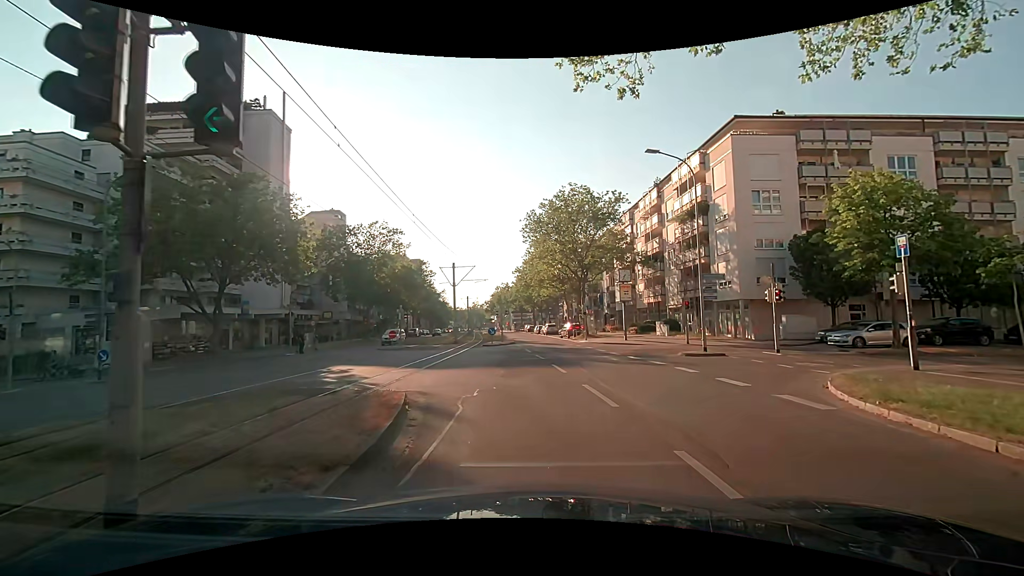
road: tertiary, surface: asphalt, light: Day
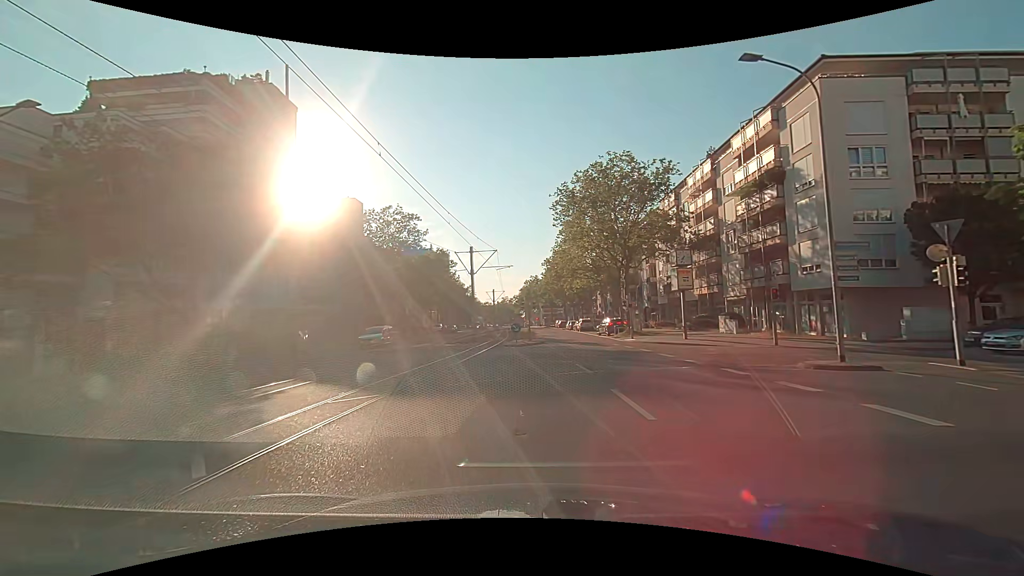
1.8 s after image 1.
(0.0, +7.7) m; -4°
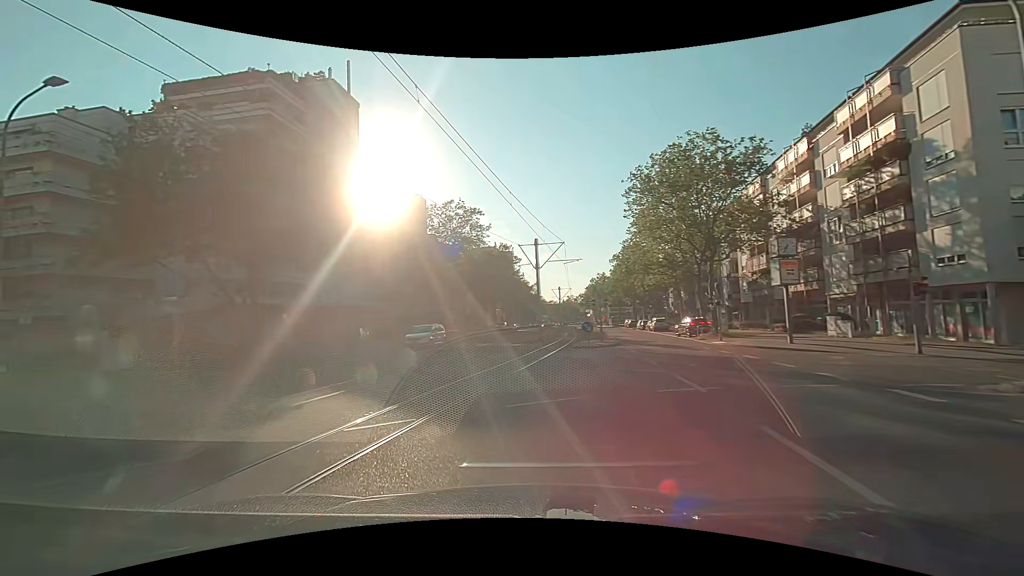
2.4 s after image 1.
(-0.1, +3.1) m; -7°
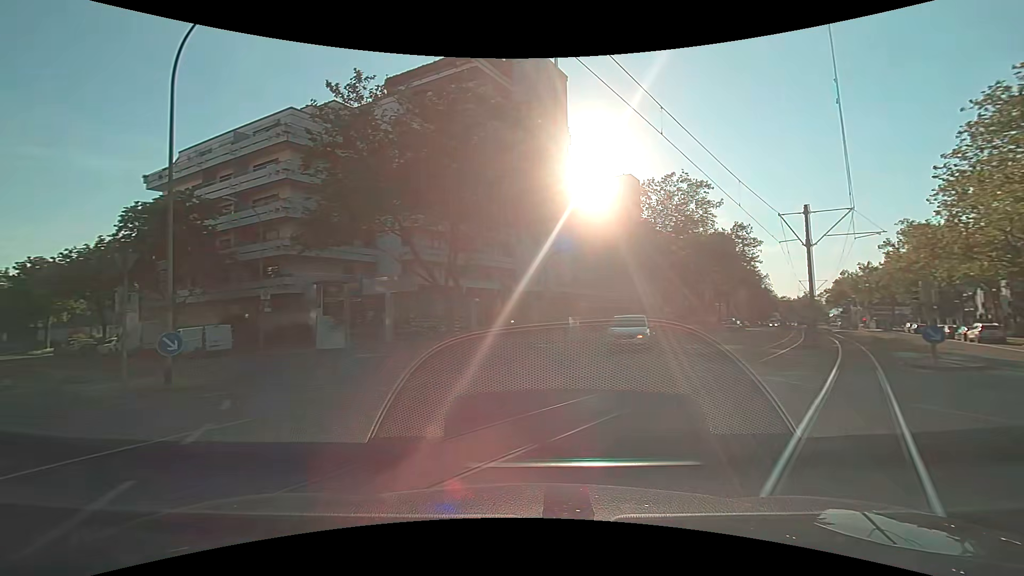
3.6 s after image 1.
(-1.3, +6.6) m; -23°
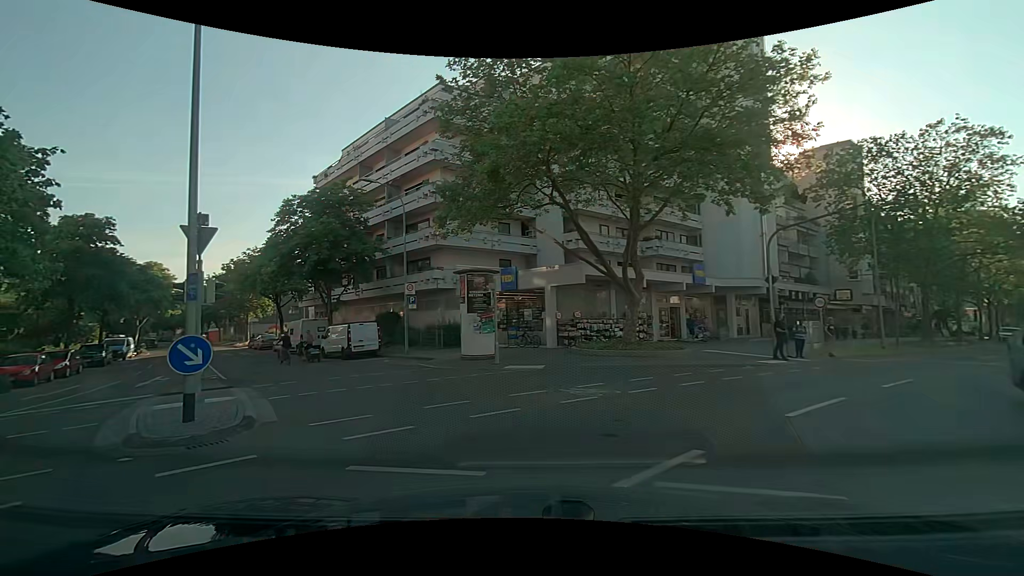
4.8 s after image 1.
(-1.2, +7.3) m; -18°
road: residential
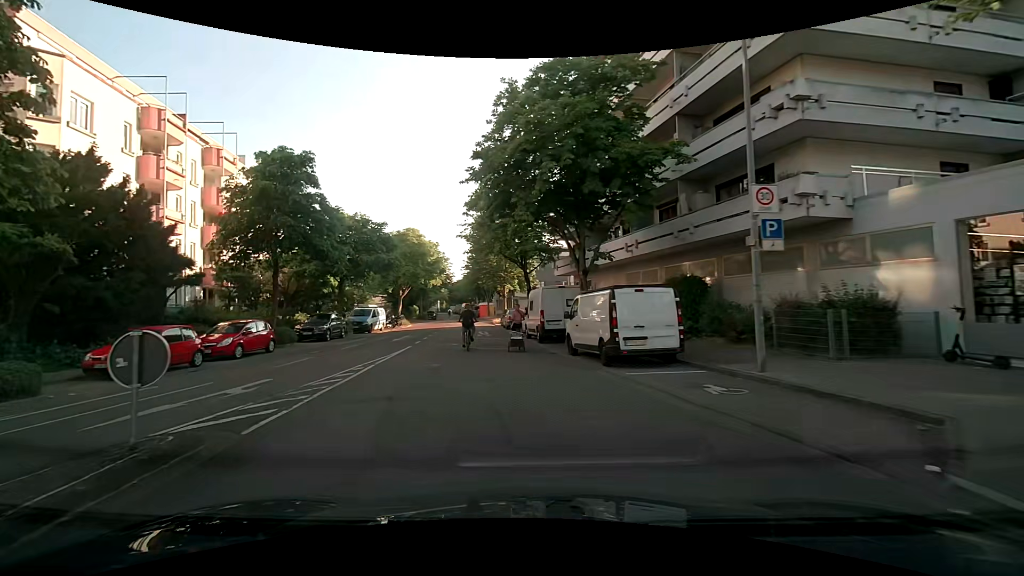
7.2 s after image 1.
(-4.3, +15.5) m; -29°
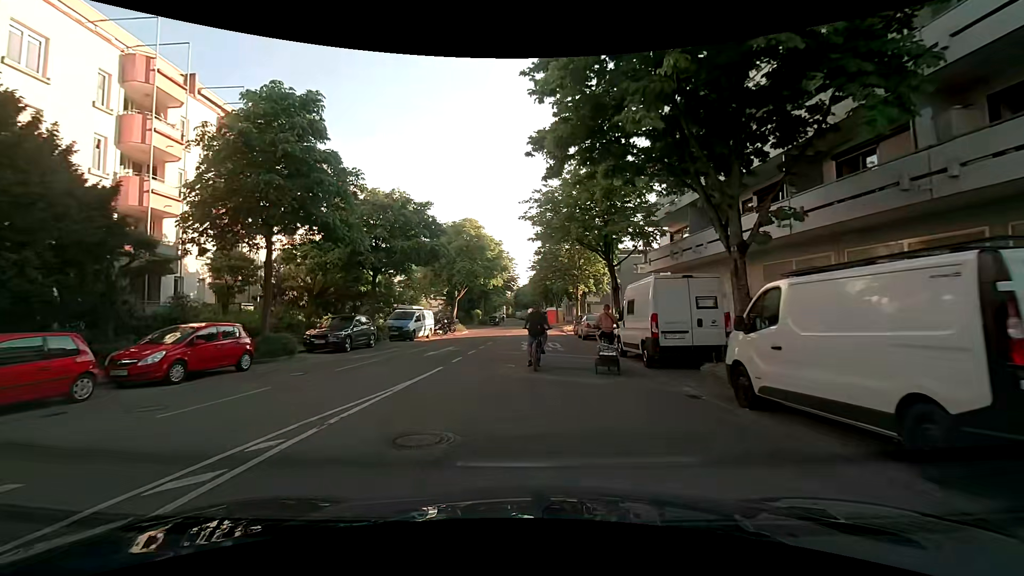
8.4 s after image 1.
(-0.9, +8.0) m; -9°
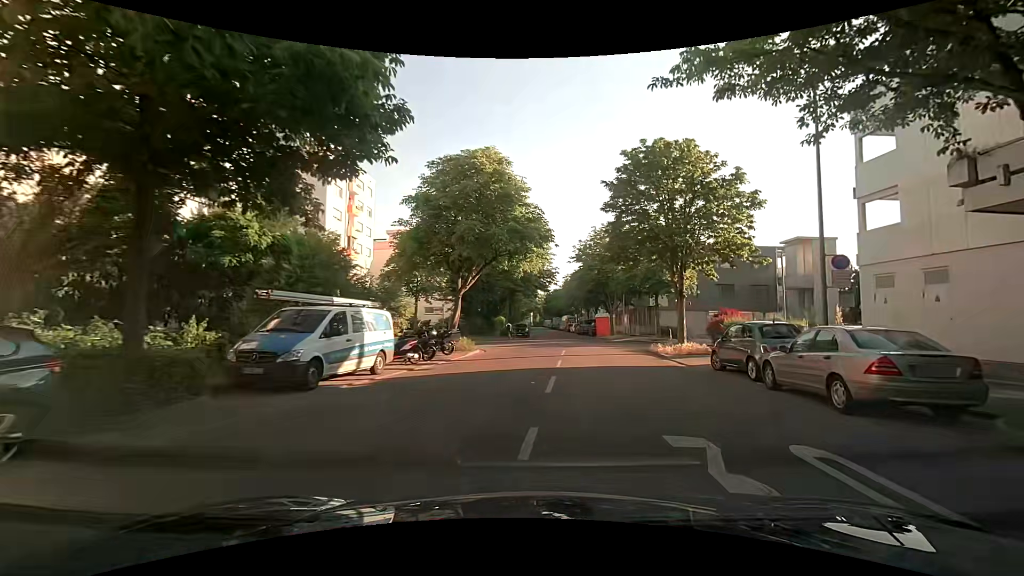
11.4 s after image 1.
(-1.6, +19.1) m; -3°
(+1, +10) (+3, +20) (+4, +30) (+4, +40) (+4, +50) (+4, +60) (+4, +70) (+4, +80) (+4, +90) (+4, +100) m
